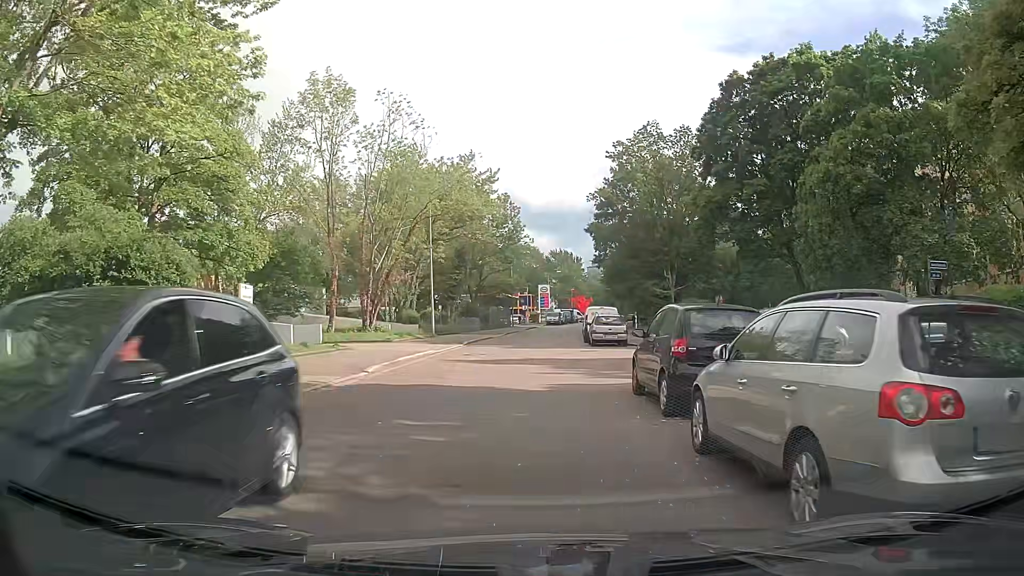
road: residential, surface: asphalt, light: Day
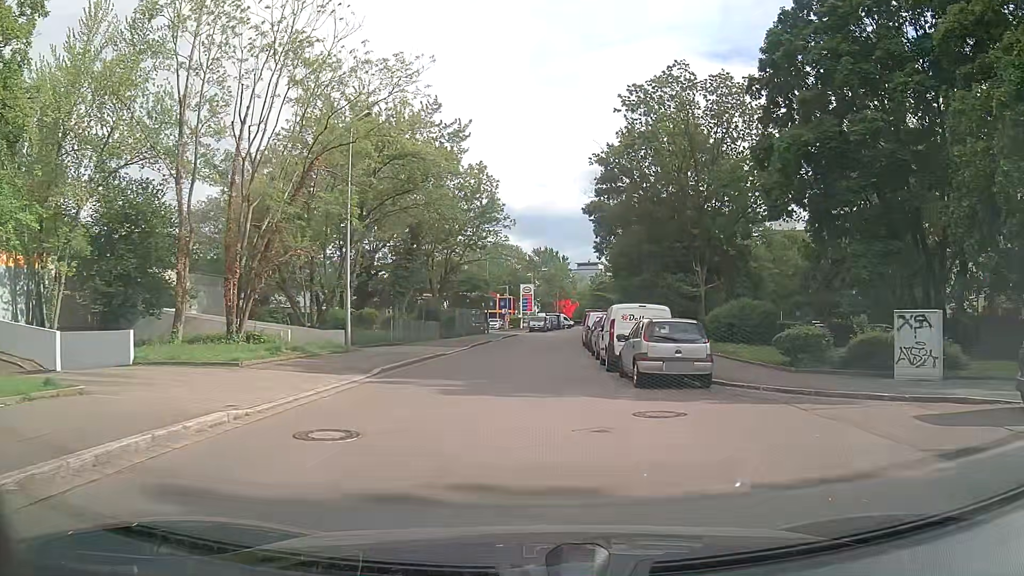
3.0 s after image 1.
(+0.1, +16.2) m; 0°
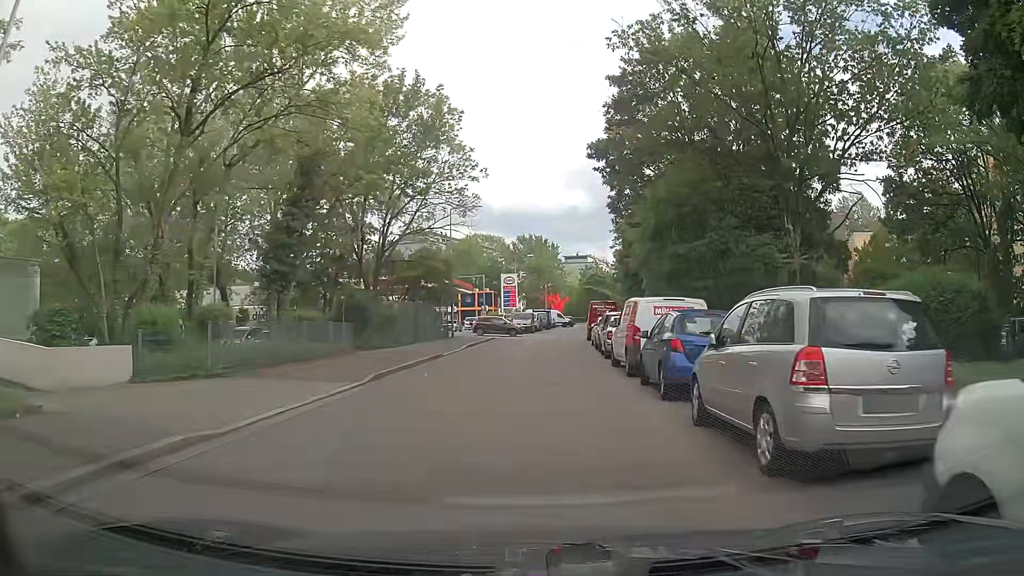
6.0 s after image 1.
(+0.6, +19.0) m; +3°
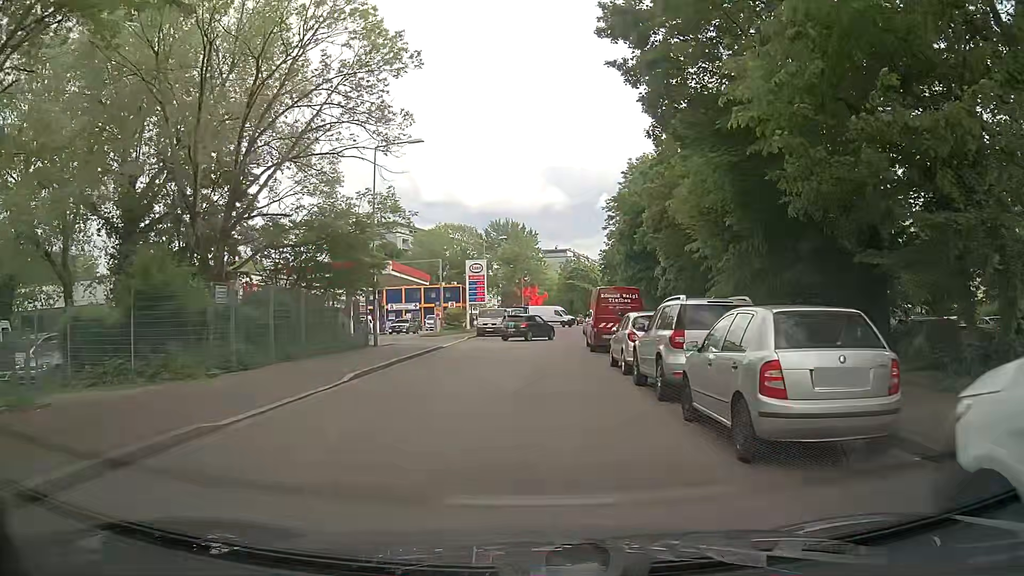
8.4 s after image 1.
(+0.2, +16.8) m; +2°
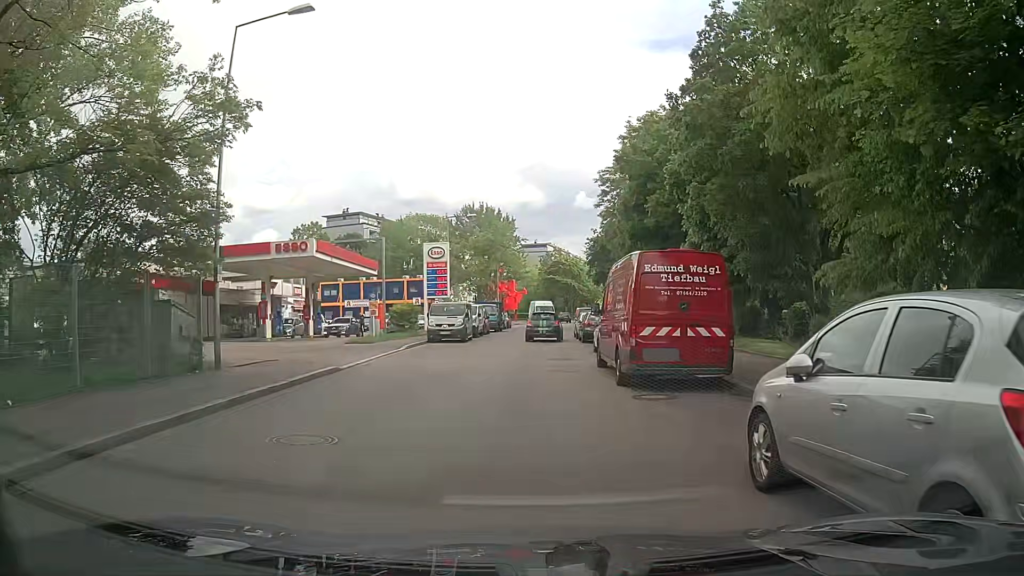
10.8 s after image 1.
(+0.2, +13.1) m; +2°
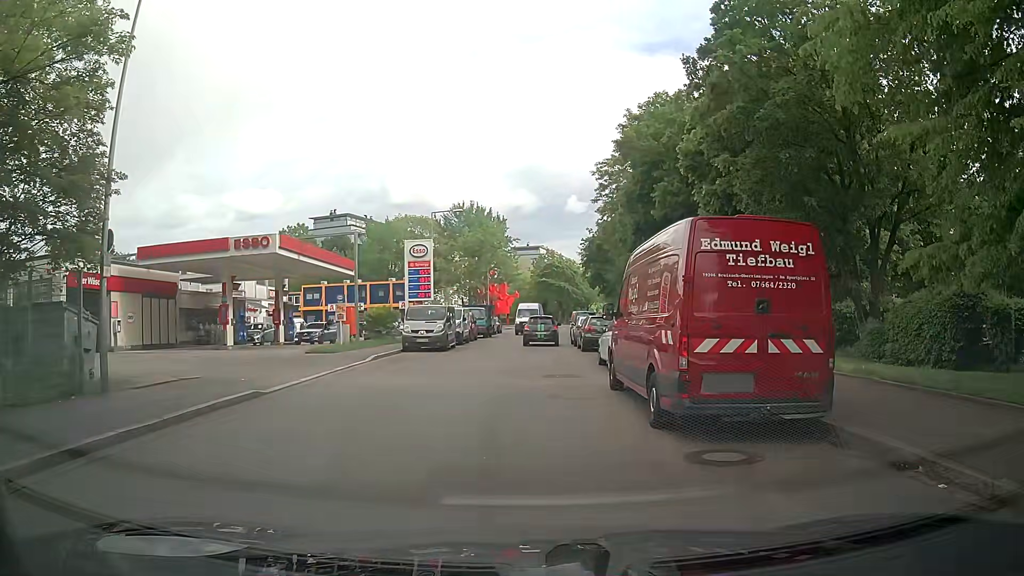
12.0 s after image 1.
(+0.1, +4.3) m; -2°
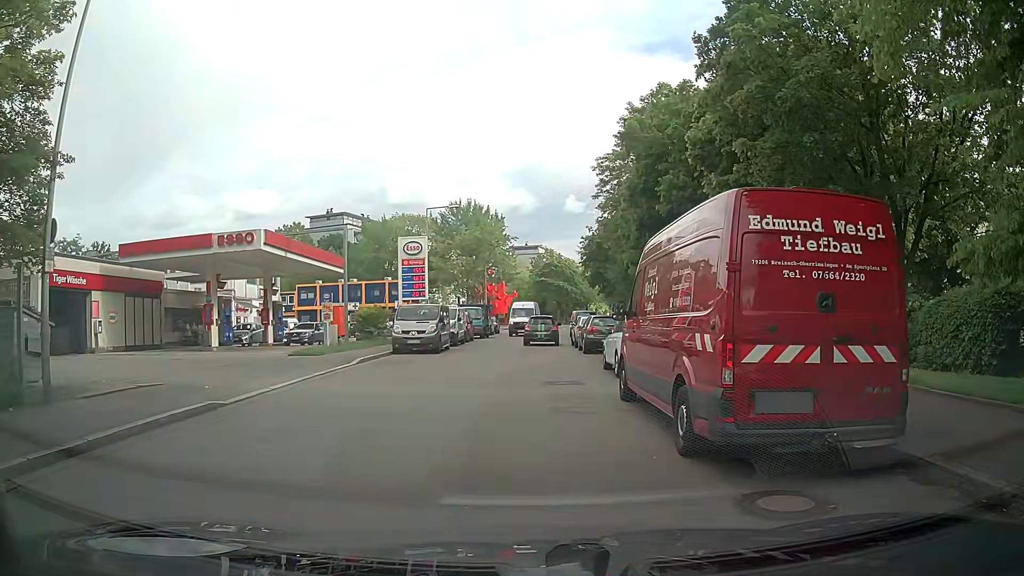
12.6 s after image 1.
(0.0, +1.7) m; +2°
